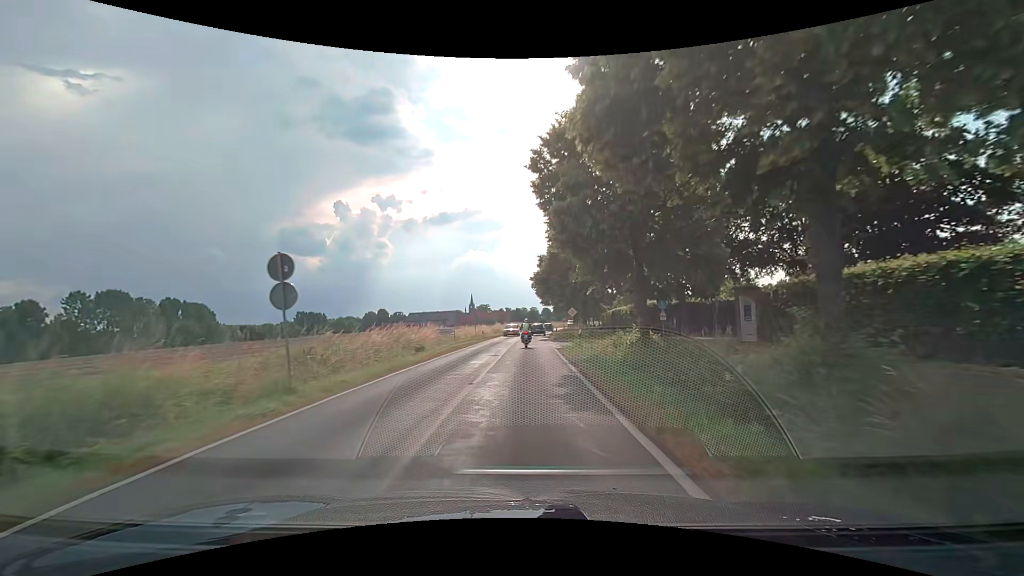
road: secondary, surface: asphalt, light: Day
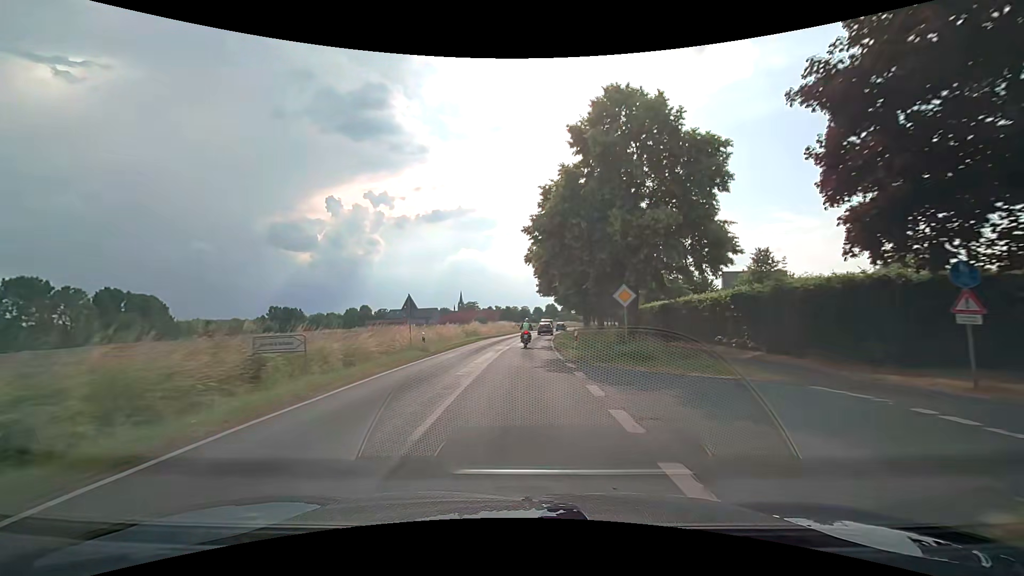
(+0.3, +25.6) m; +2°
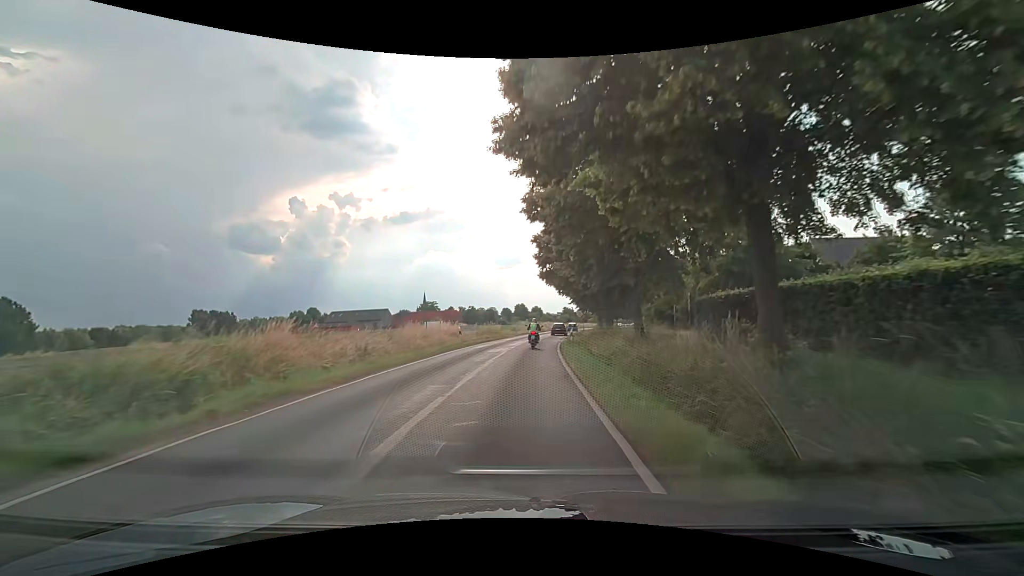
(+0.9, +42.2) m; +3°
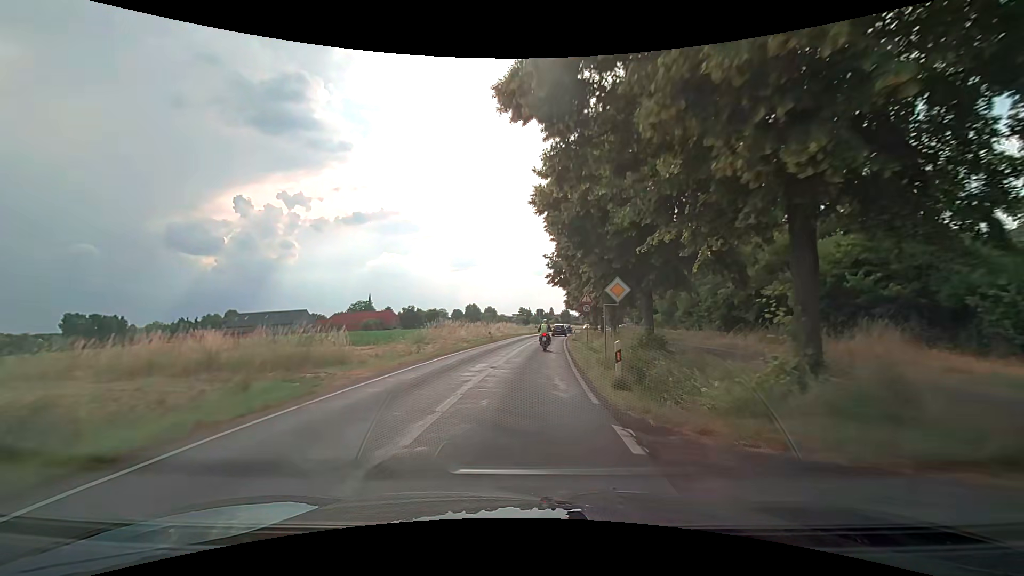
(+1.7, +41.0) m; +5°
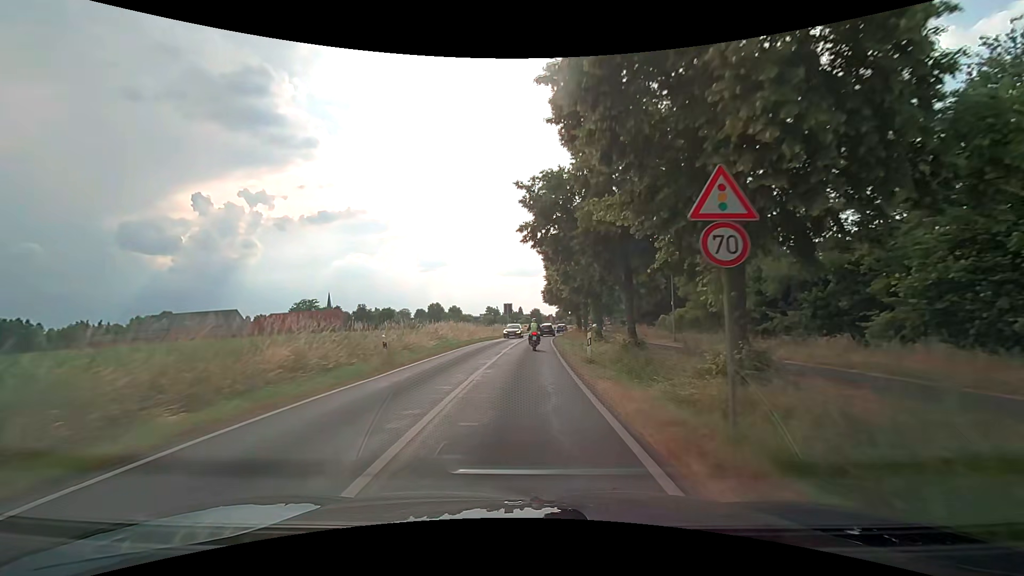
(+0.6, +24.1) m; +3°
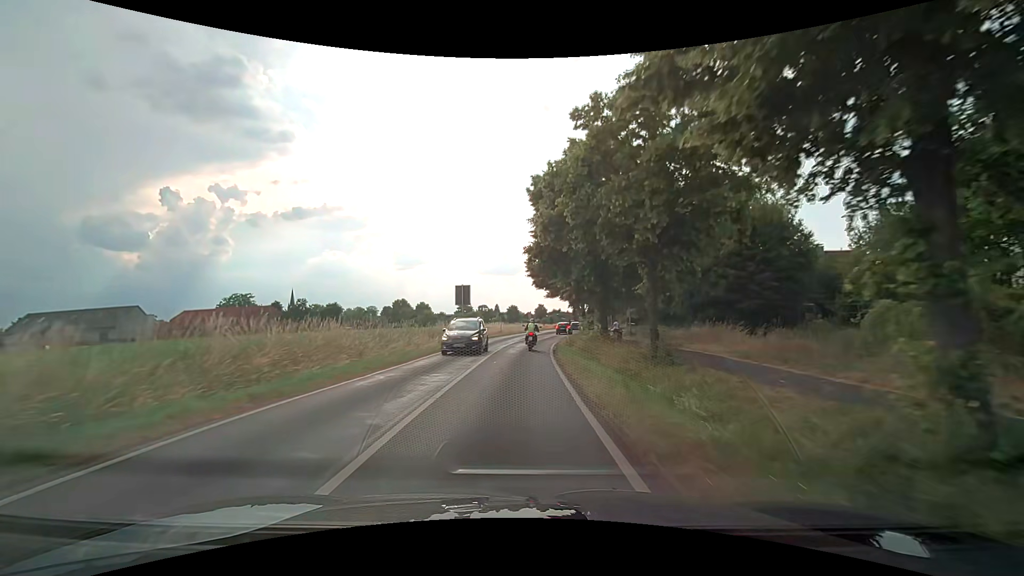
(+1.1, +31.8) m; +3°
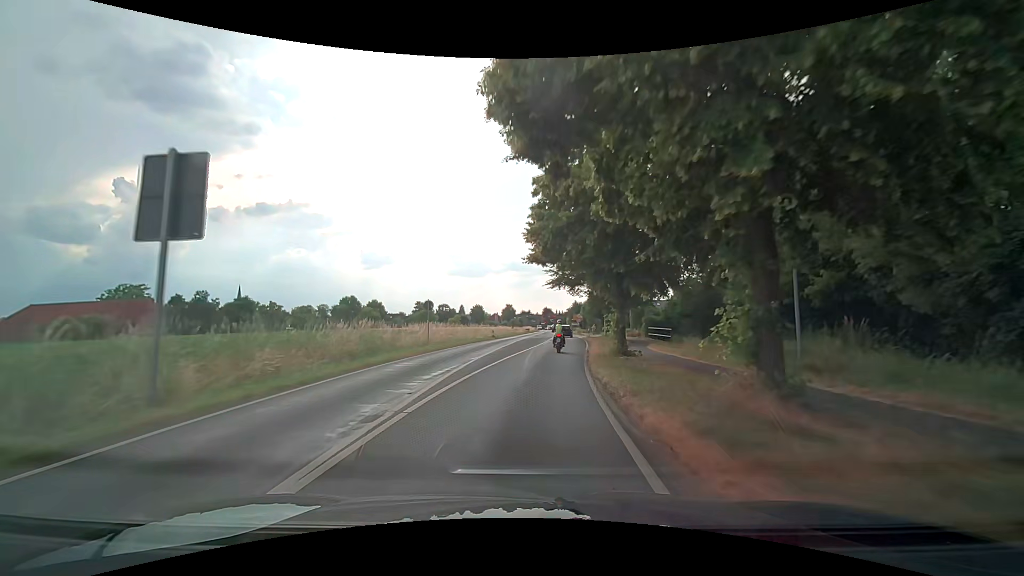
(+0.8, +31.6) m; +4°
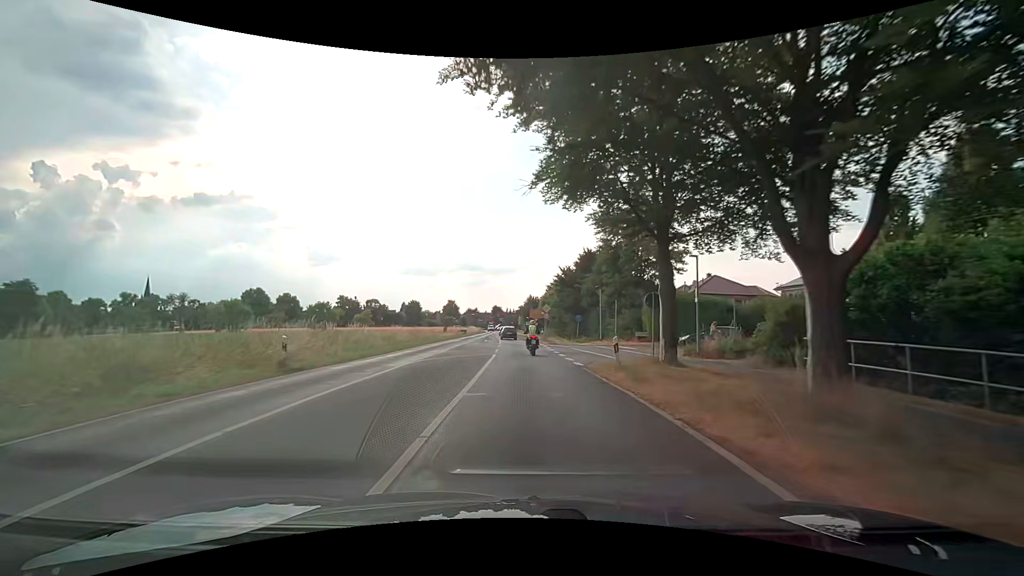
(+2.5, +37.8) m; +6°
(0, +10) (0, +20) (0, +30) (0, +40) (-1, +50) (-1, +60) (-2, +70) (-2, +80) (-3, +90) (-4, +100) m
